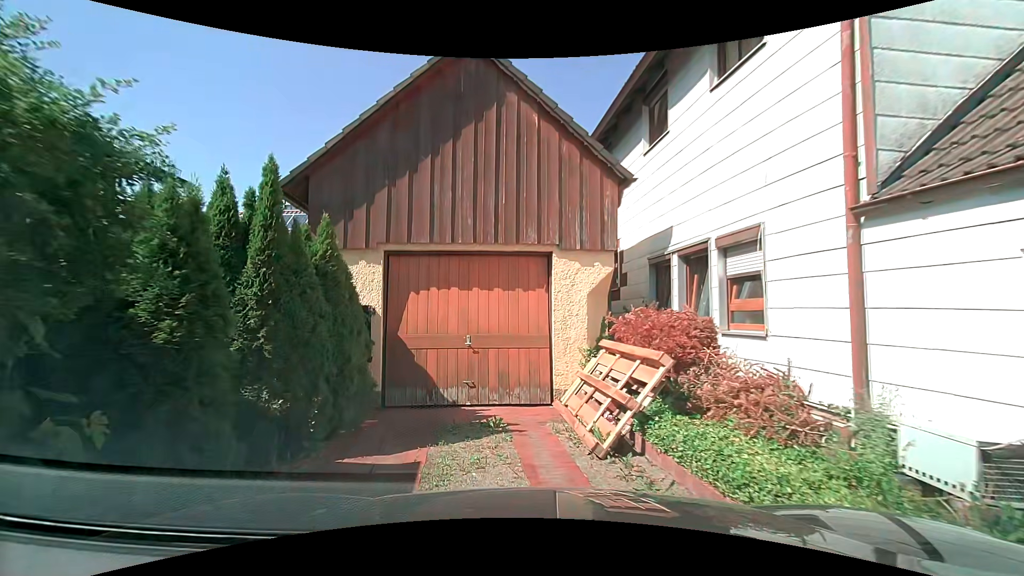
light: Day
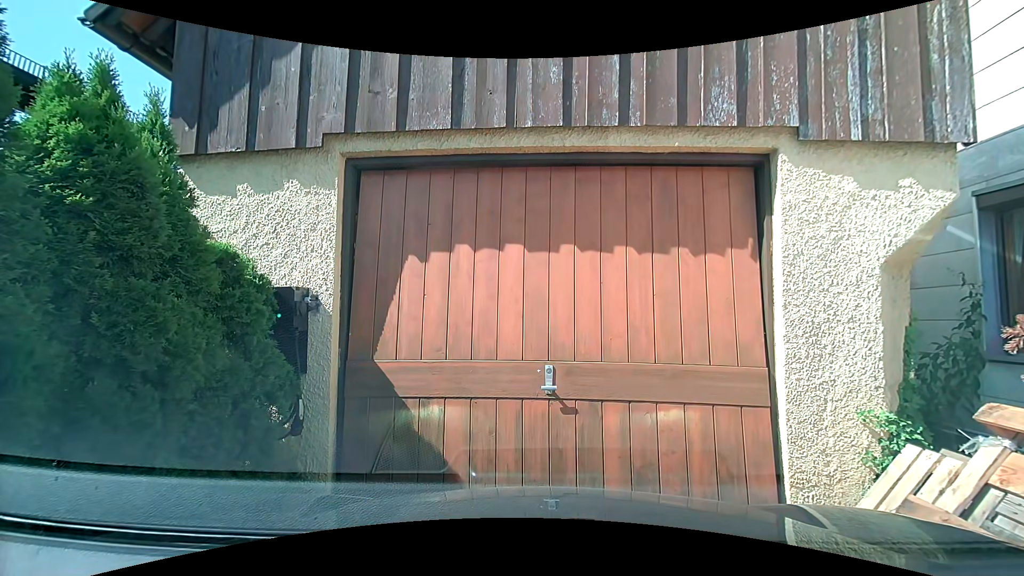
(-0.5, +4.4) m; -9°
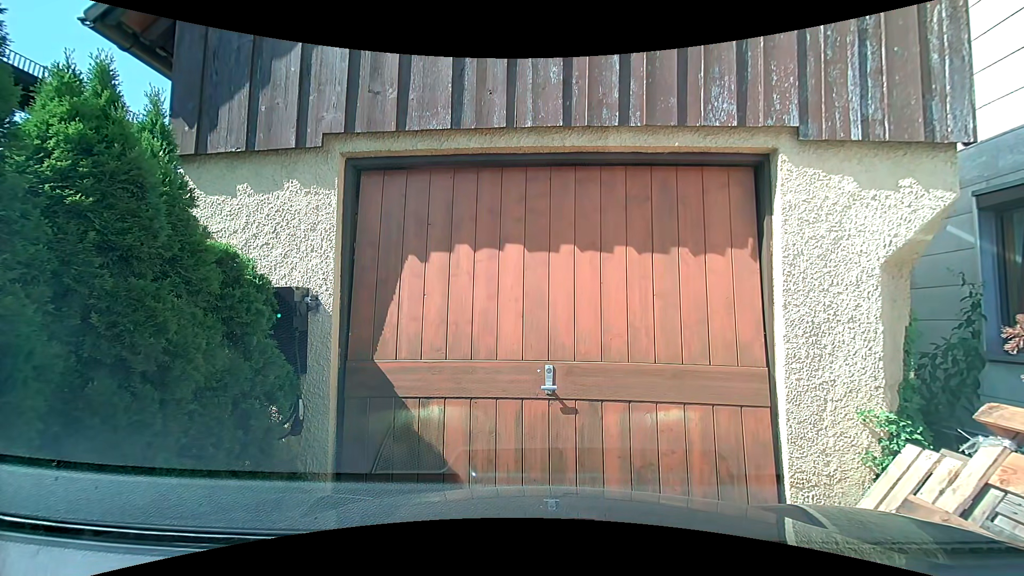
(0.0, 0.0) m; 0°
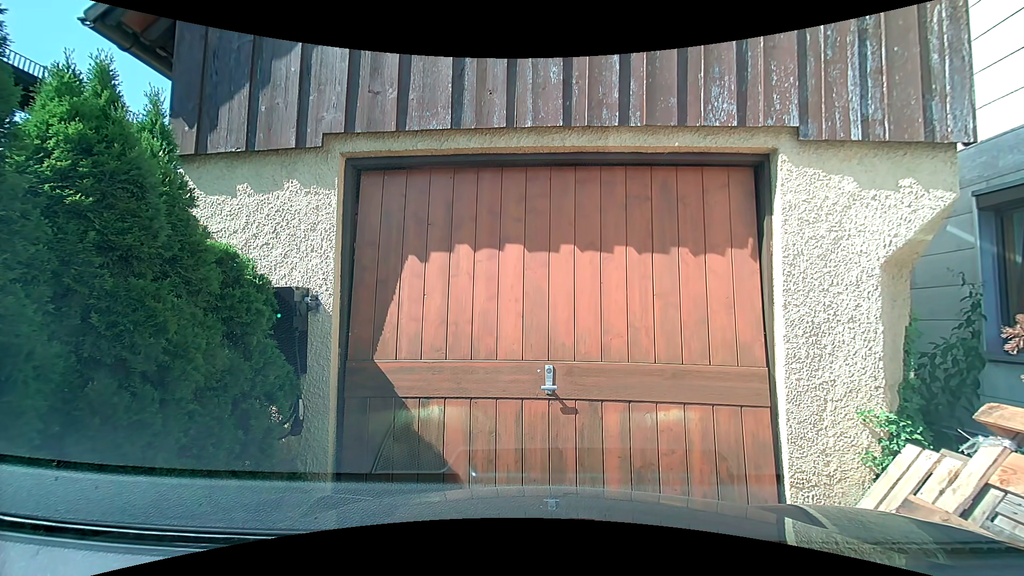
(0.0, 0.0) m; 0°
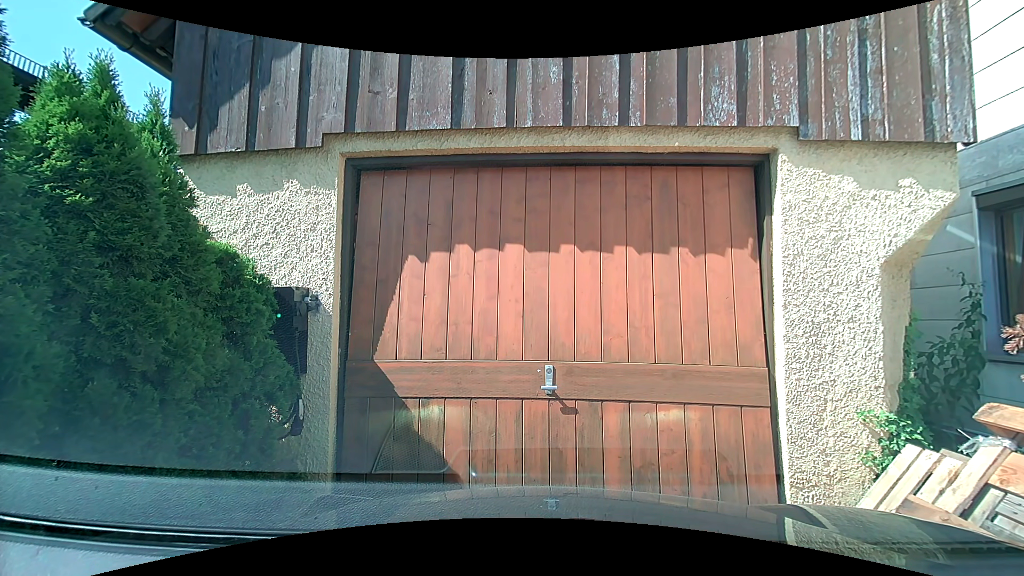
(0.0, 0.0) m; 0°
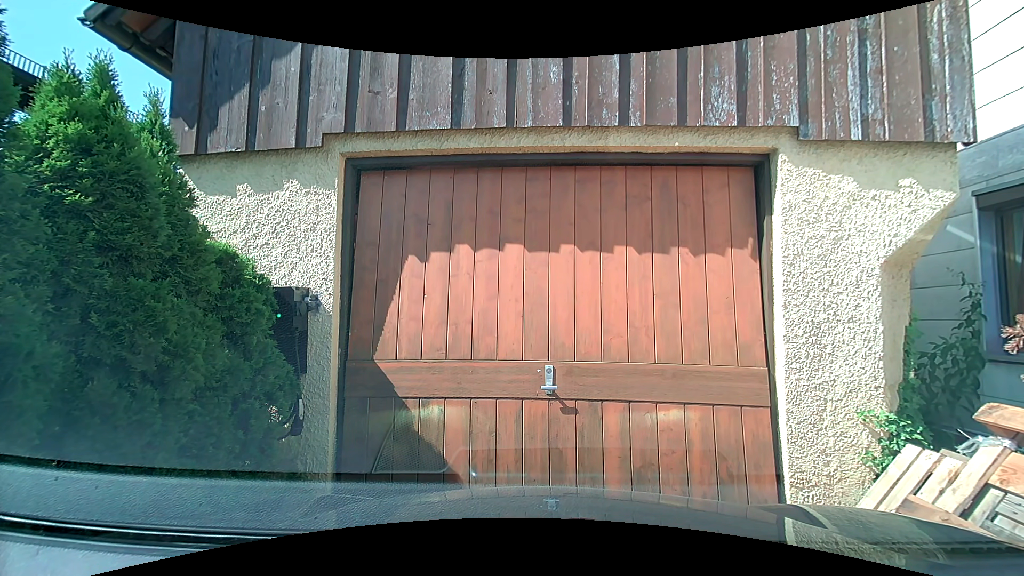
(0.0, 0.0) m; 0°
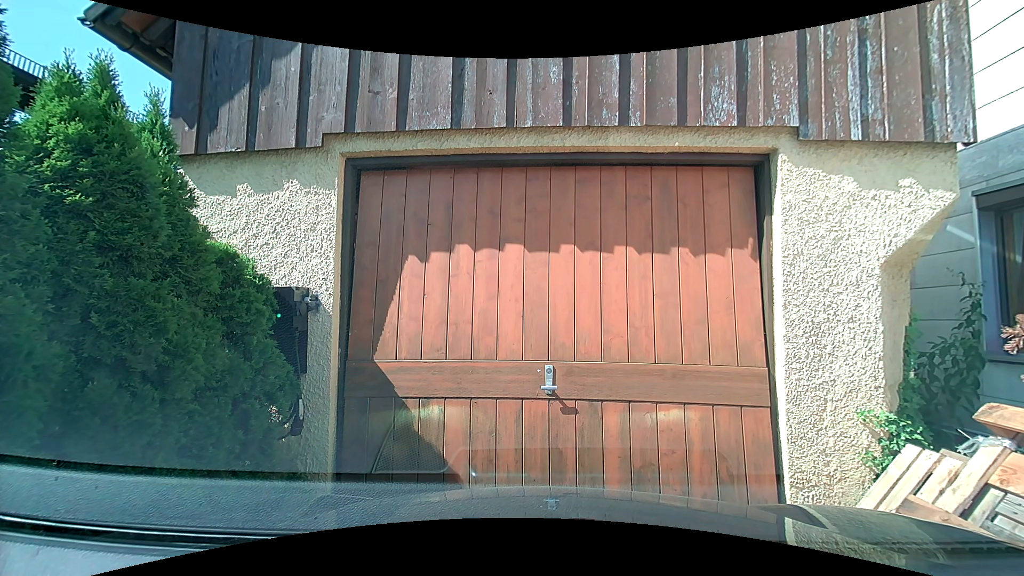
(0.0, 0.0) m; 0°
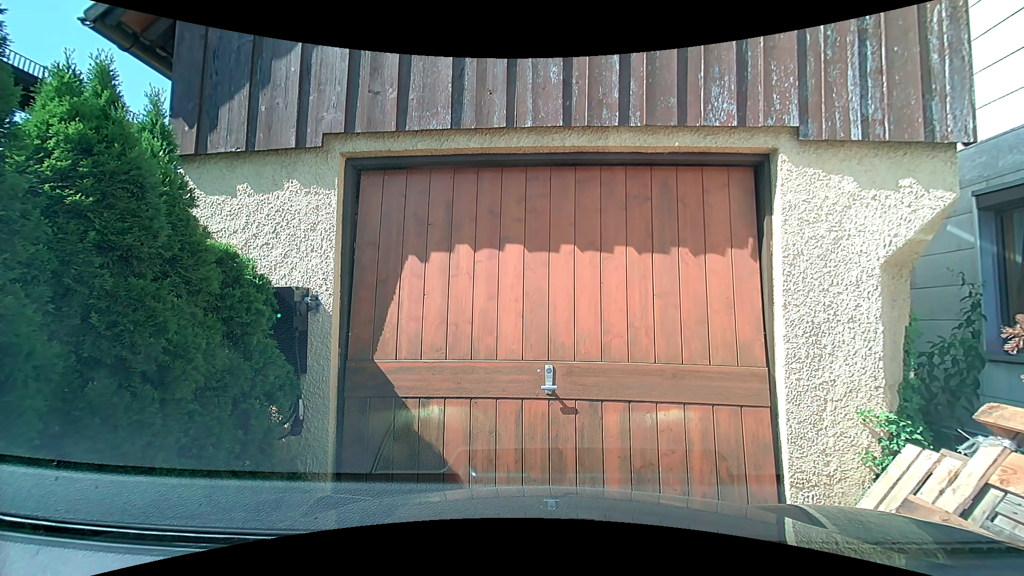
(0.0, 0.0) m; 0°
